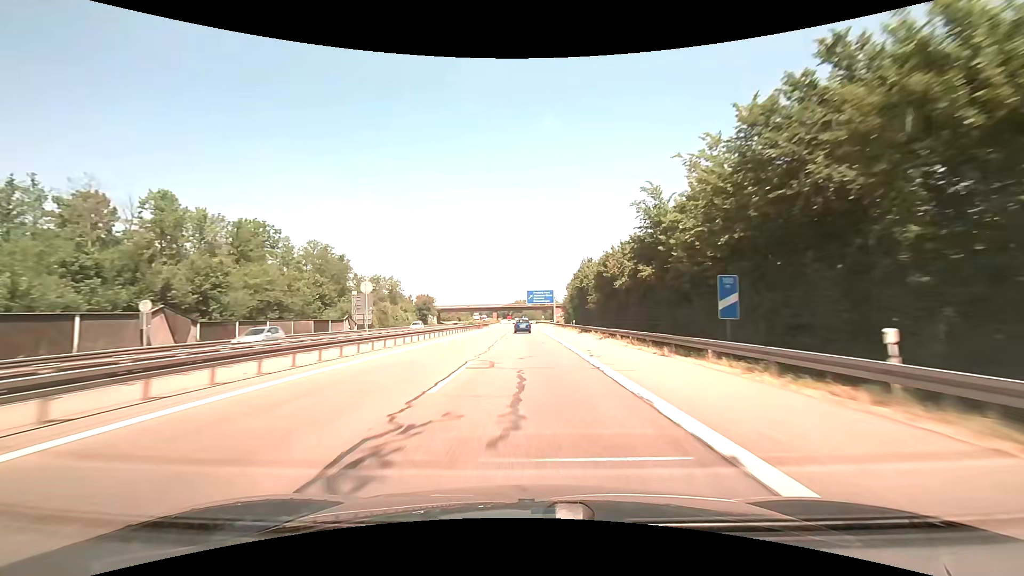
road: motorway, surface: asphalt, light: Day
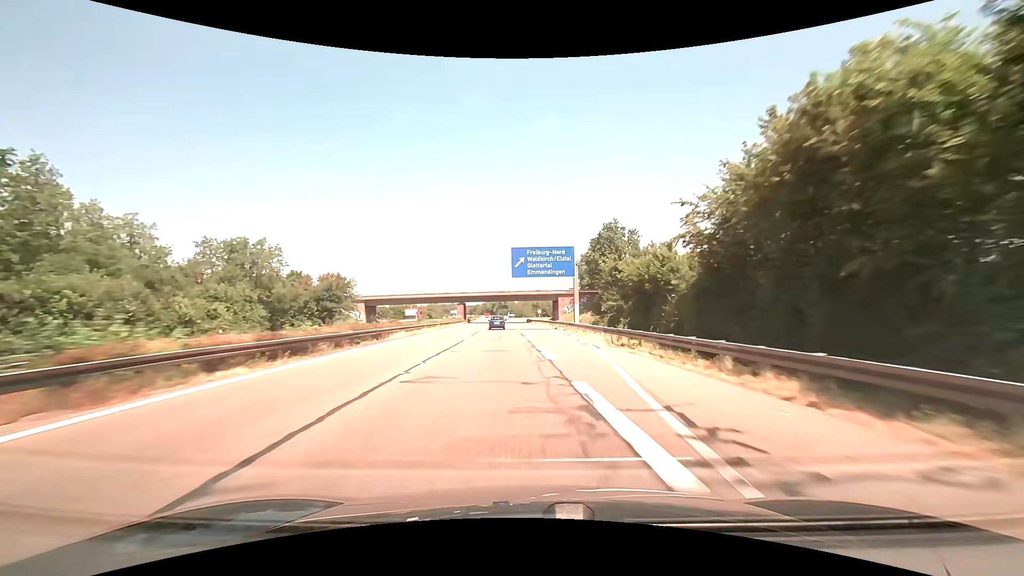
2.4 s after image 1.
(-0.1, +69.2) m; +1°
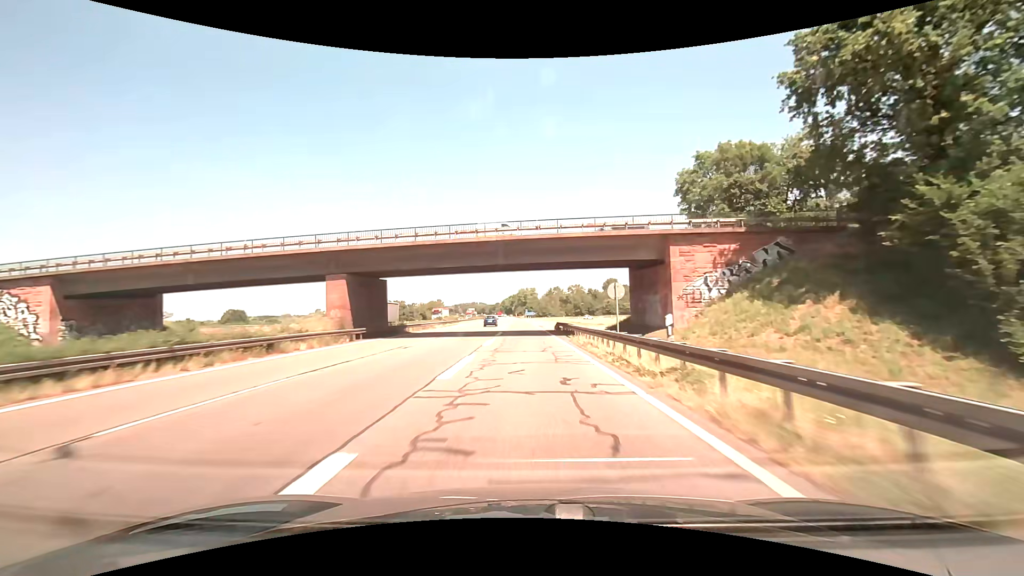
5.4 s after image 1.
(0.0, +75.8) m; -3°
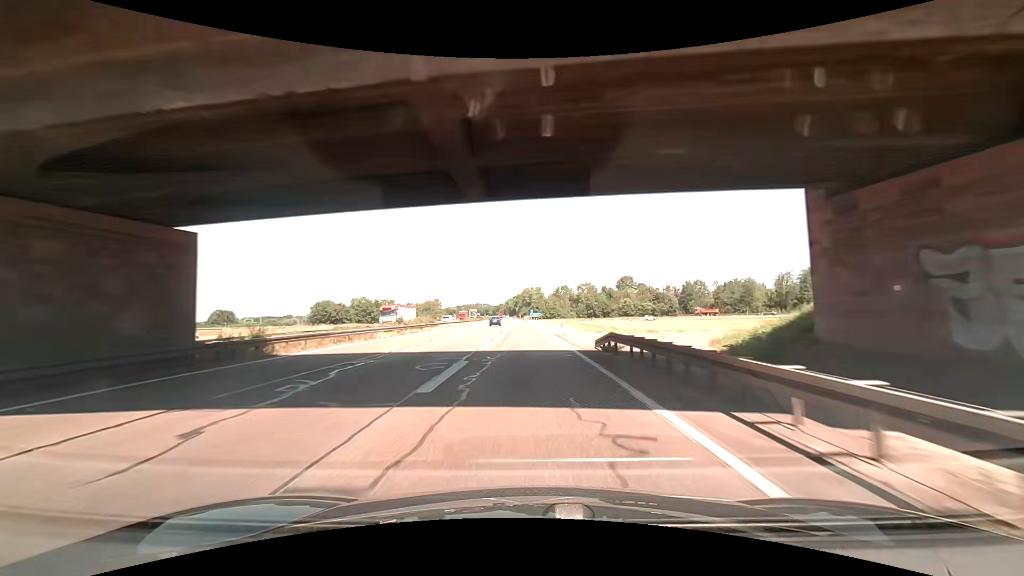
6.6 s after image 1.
(-0.1, +25.3) m; -1°
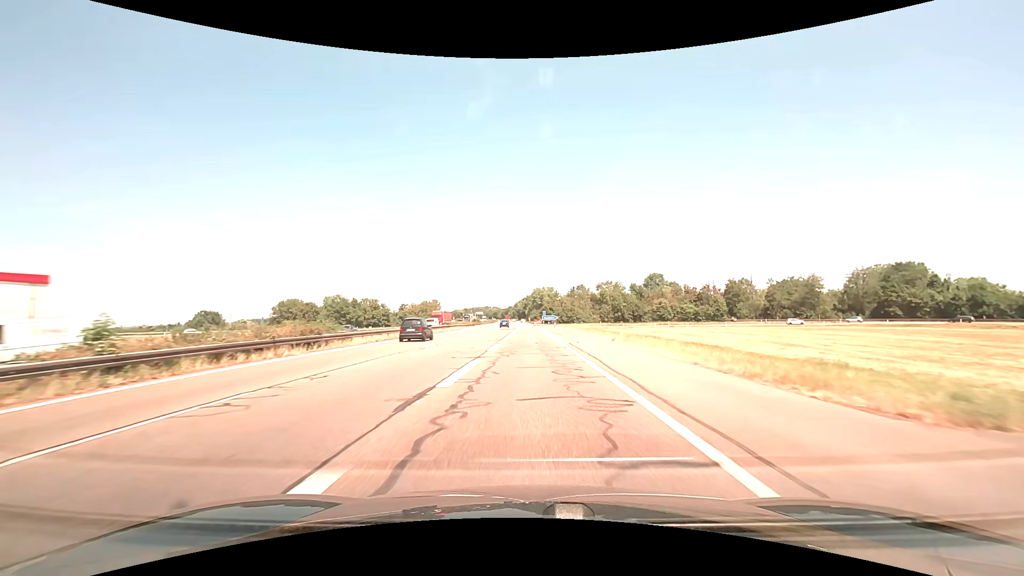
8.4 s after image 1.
(-0.2, +34.5) m; -1°
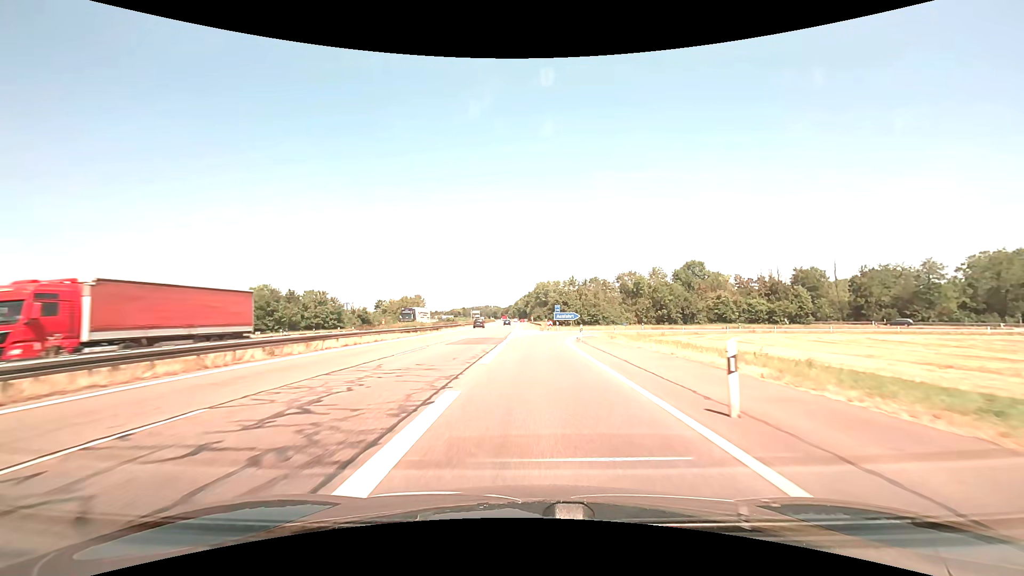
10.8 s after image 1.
(-0.2, +42.8) m; 0°
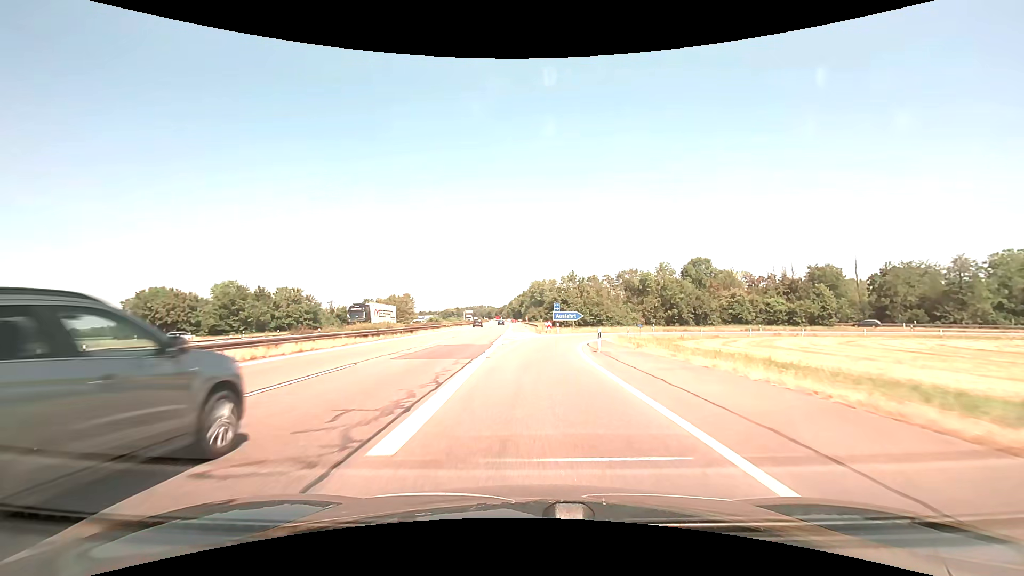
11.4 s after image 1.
(0.0, +10.2) m; +1°
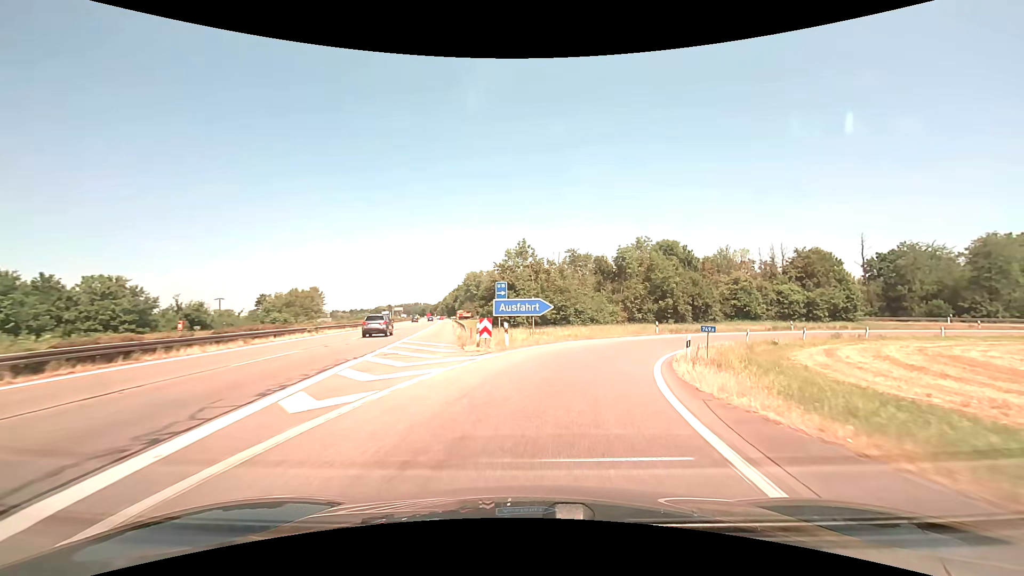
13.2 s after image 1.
(+1.0, +28.5) m; +7°
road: motorway_link
(+1, +10) (+2, +20) (+6, +29) (+11, +38) (+18, +45) (+26, +51) (+35, +55) (+45, +58) (+55, +58) (+64, +57) m
